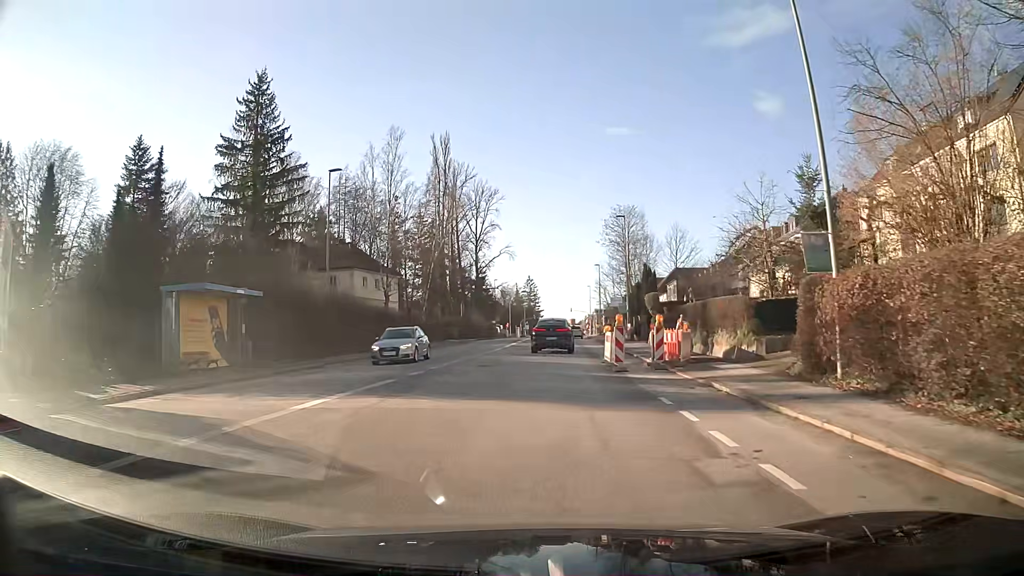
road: tertiary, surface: asphalt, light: Day
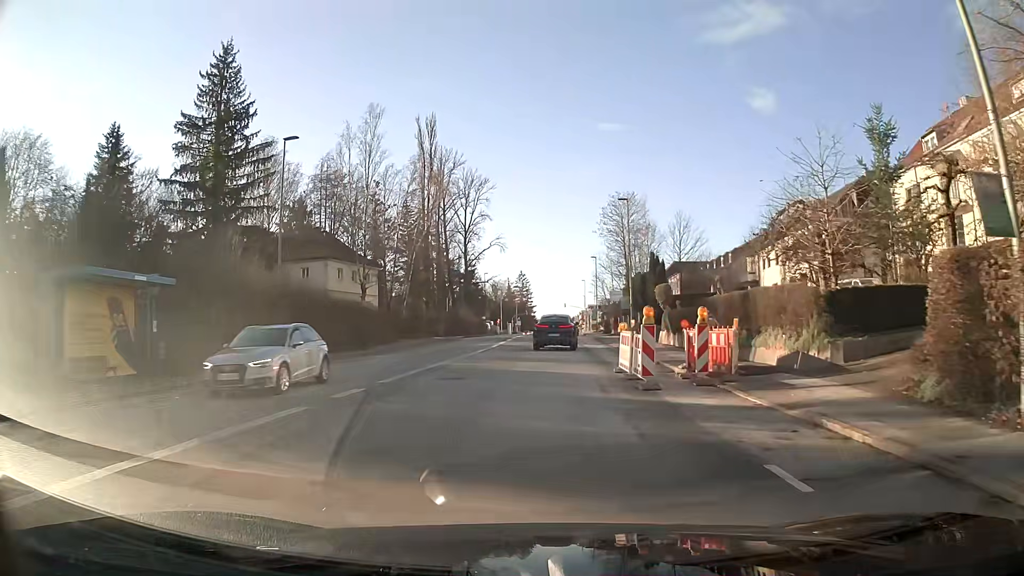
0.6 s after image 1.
(0.0, +6.3) m; +1°
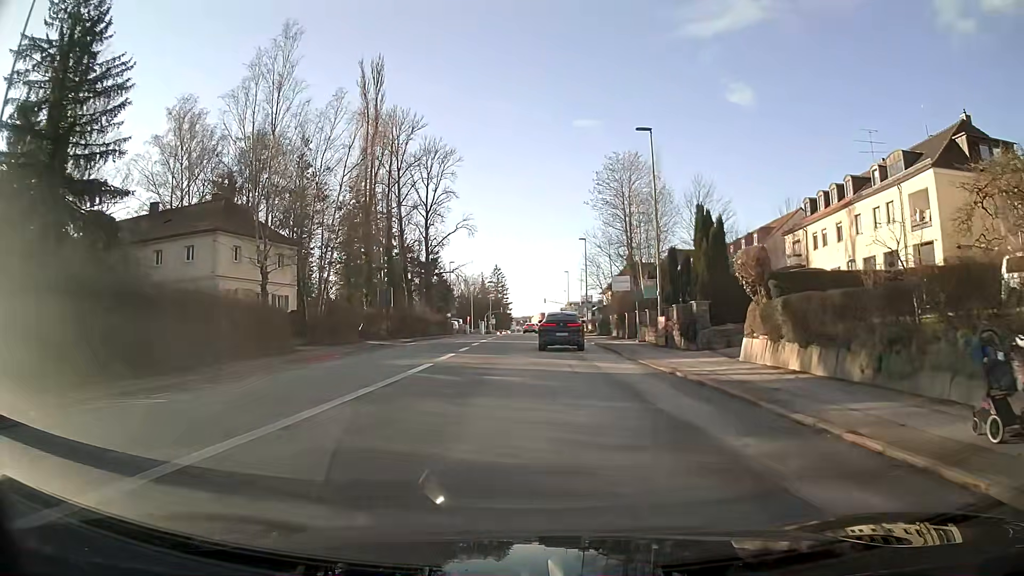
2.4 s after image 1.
(+0.3, +18.4) m; +3°
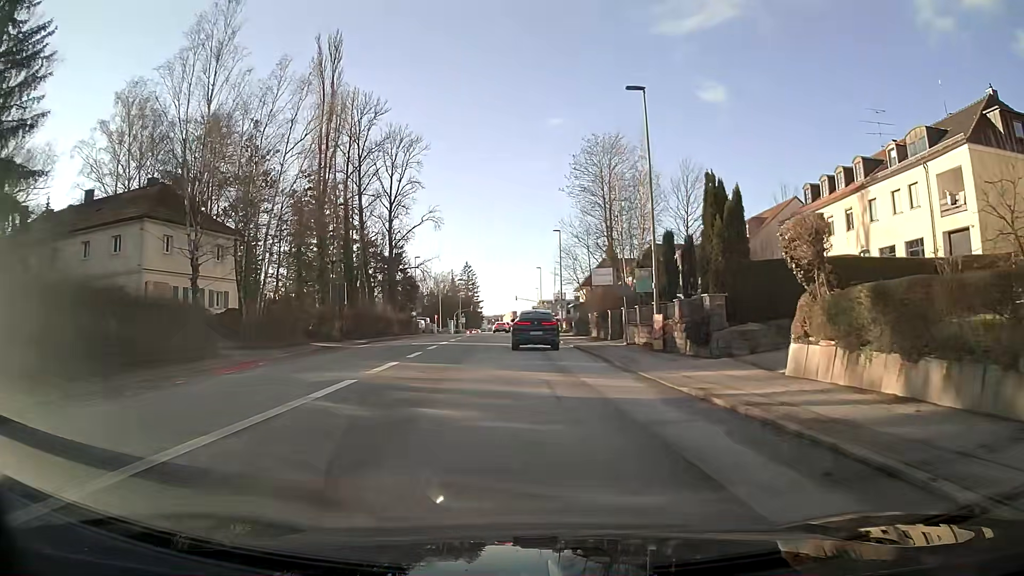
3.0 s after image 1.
(+0.1, +5.8) m; +2°
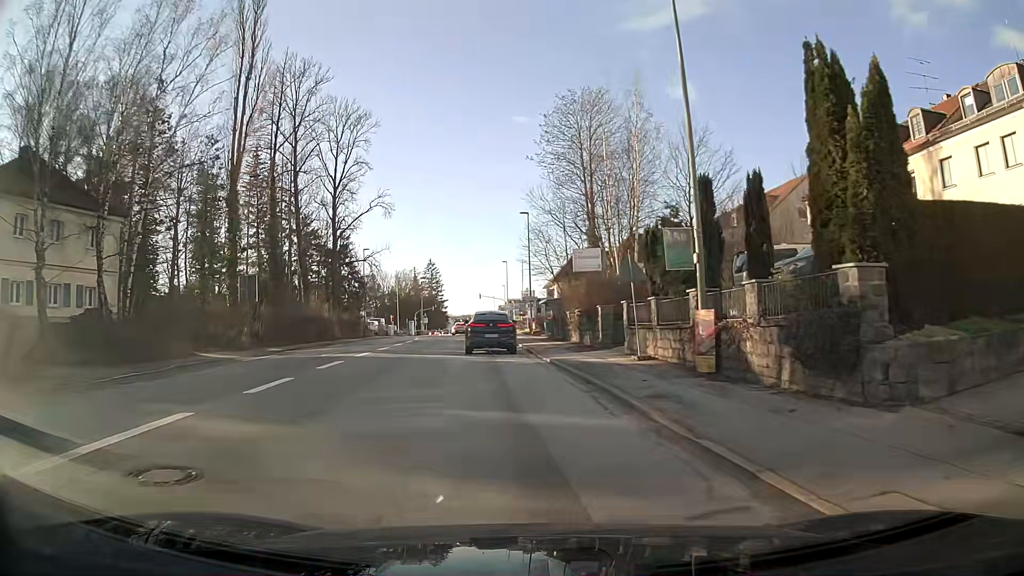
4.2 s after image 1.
(+0.2, +11.2) m; +1°
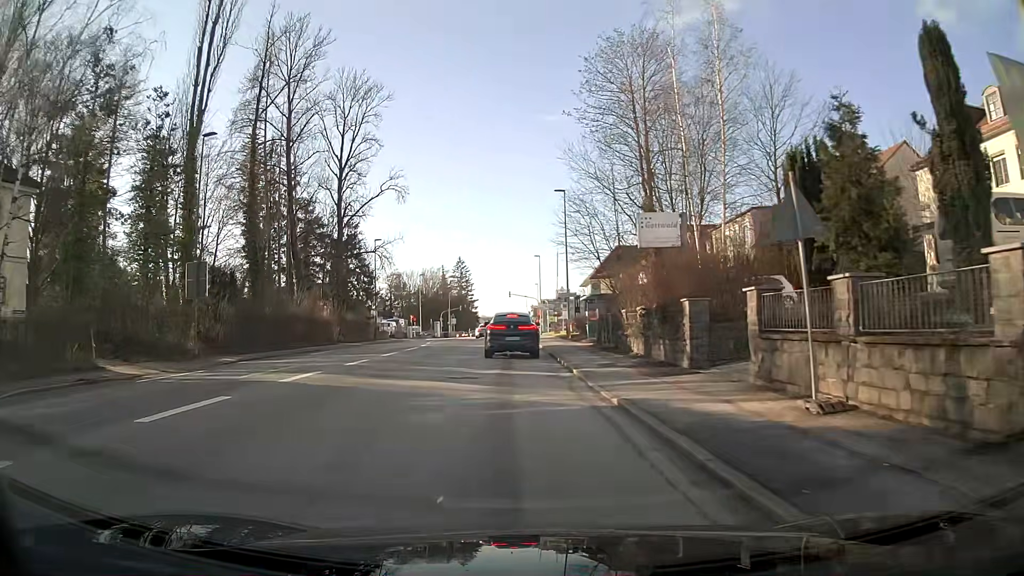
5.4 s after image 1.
(-0.2, +10.2) m; -2°
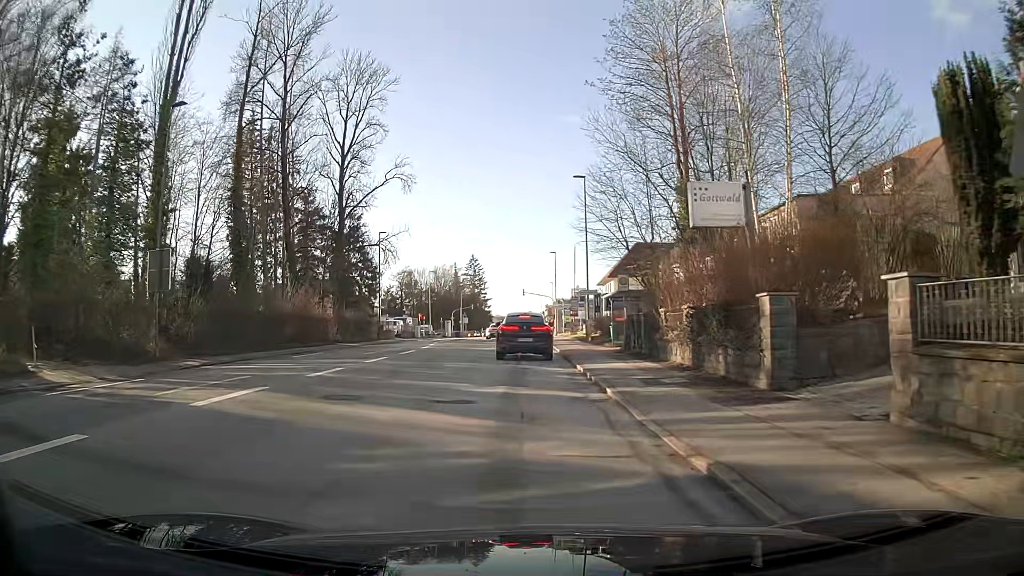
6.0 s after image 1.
(0.0, +4.6) m; -1°
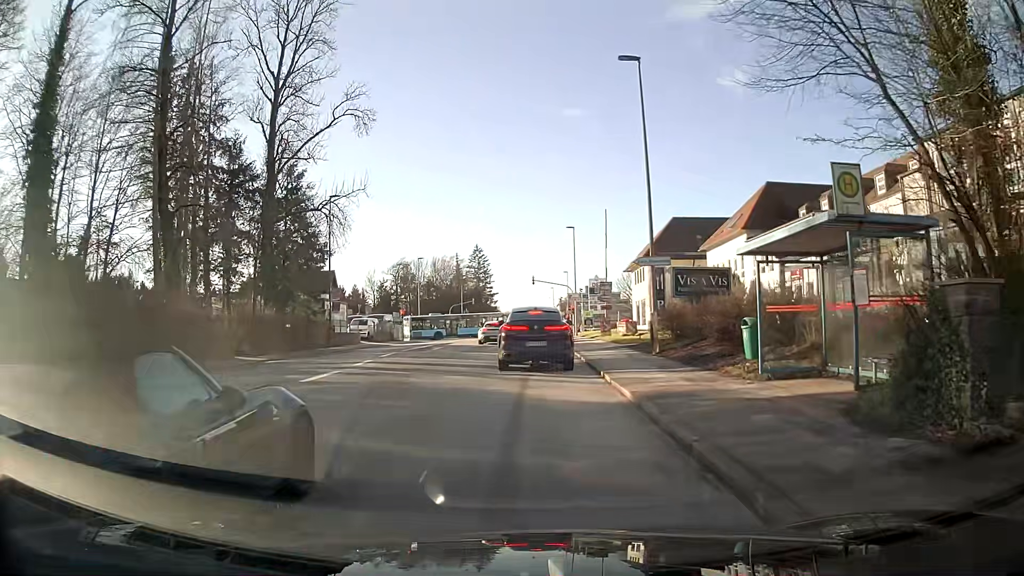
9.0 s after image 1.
(-0.3, +18.9) m; -1°
